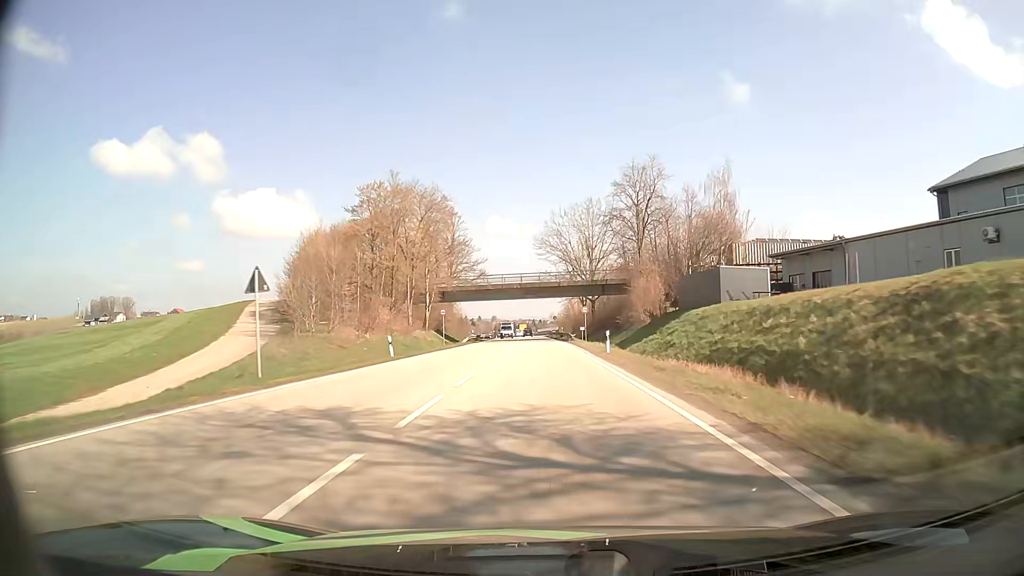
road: primary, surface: asphalt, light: Day
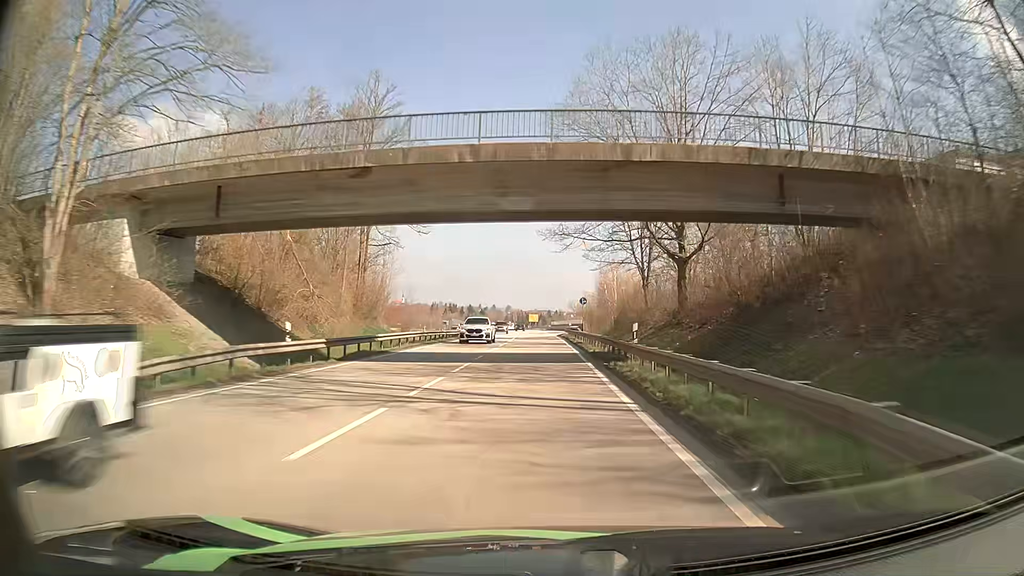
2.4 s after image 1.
(-0.2, +57.0) m; -1°
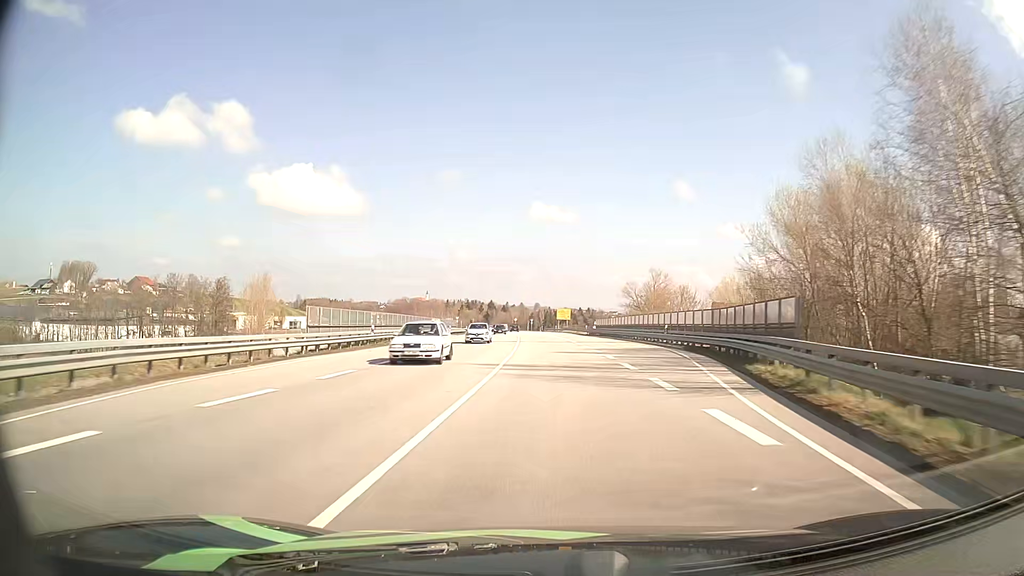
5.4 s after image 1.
(-1.8, +71.5) m; -2°
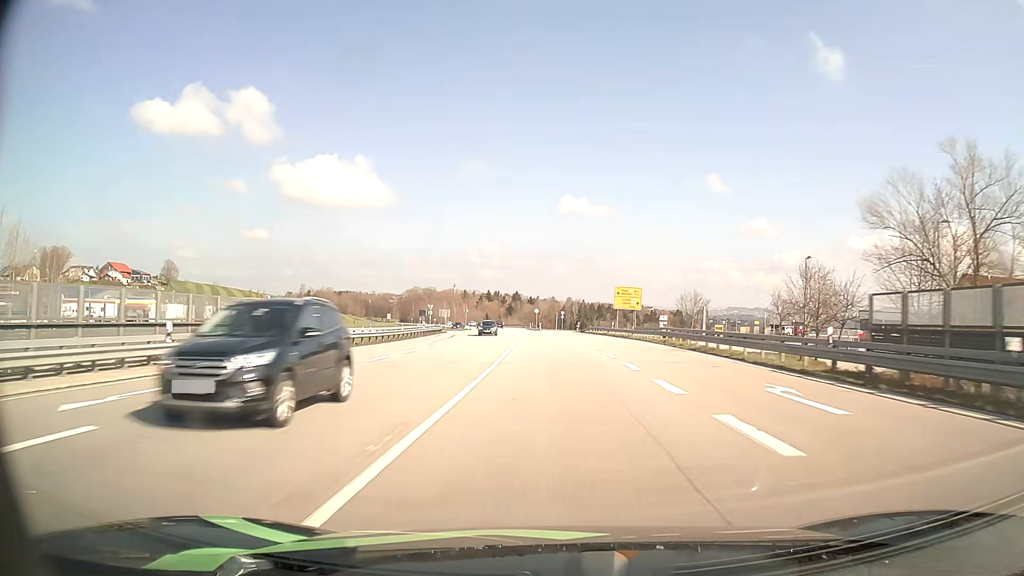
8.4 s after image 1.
(-1.6, +72.3) m; -3°
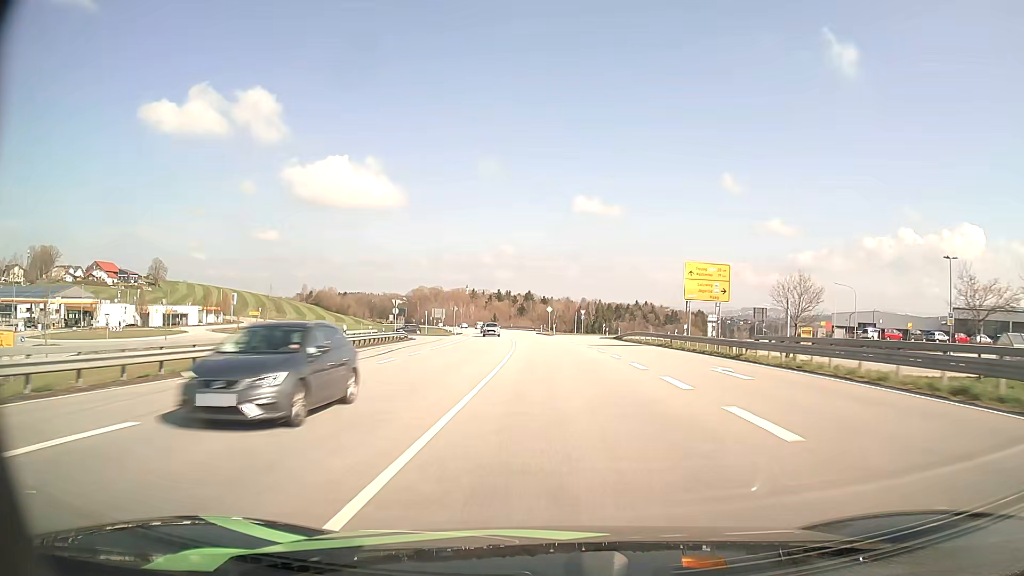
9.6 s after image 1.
(-0.3, +29.3) m; -1°
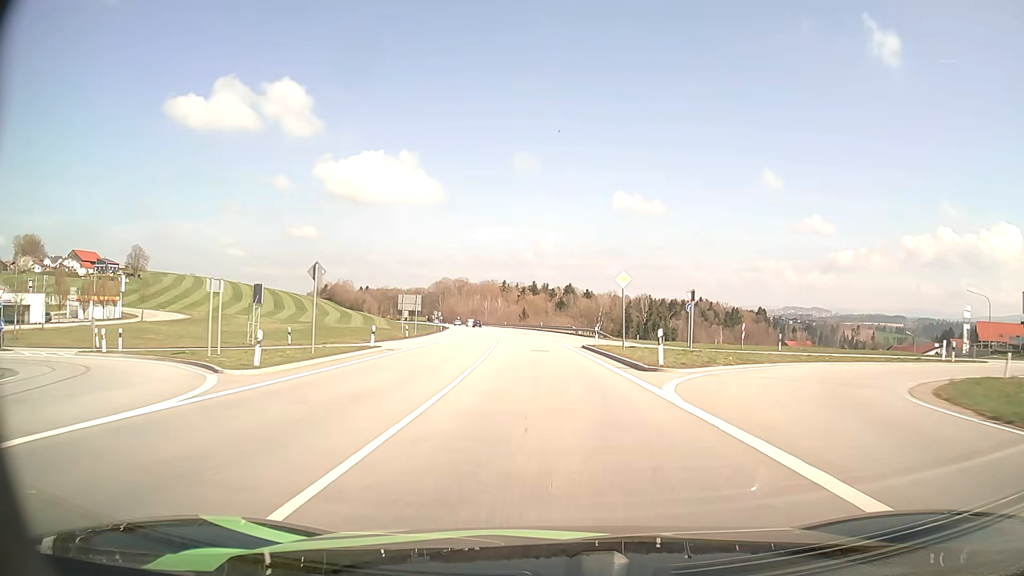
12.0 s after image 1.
(-1.2, +59.7) m; -3°
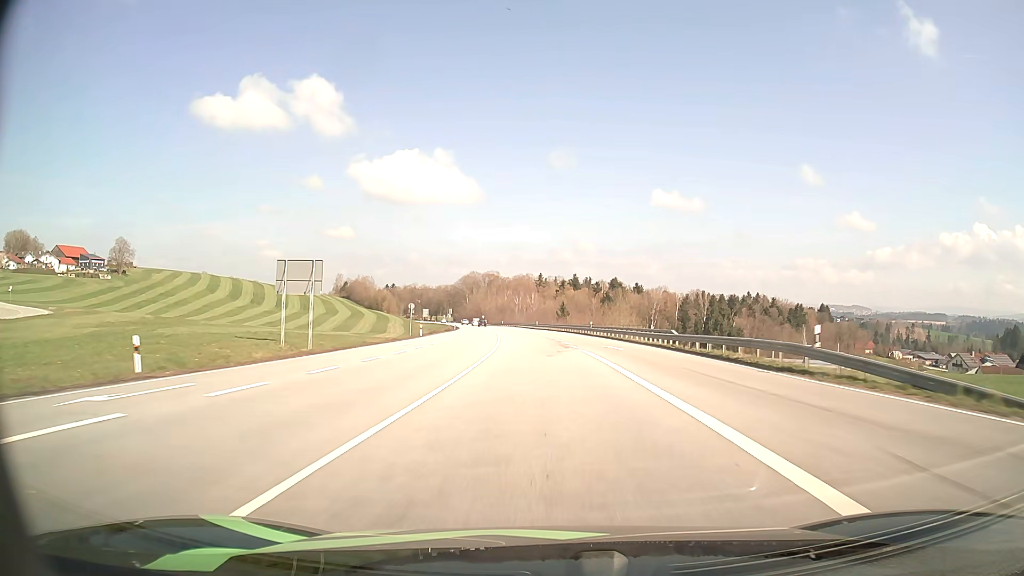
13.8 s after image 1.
(-1.3, +46.0) m; -3°
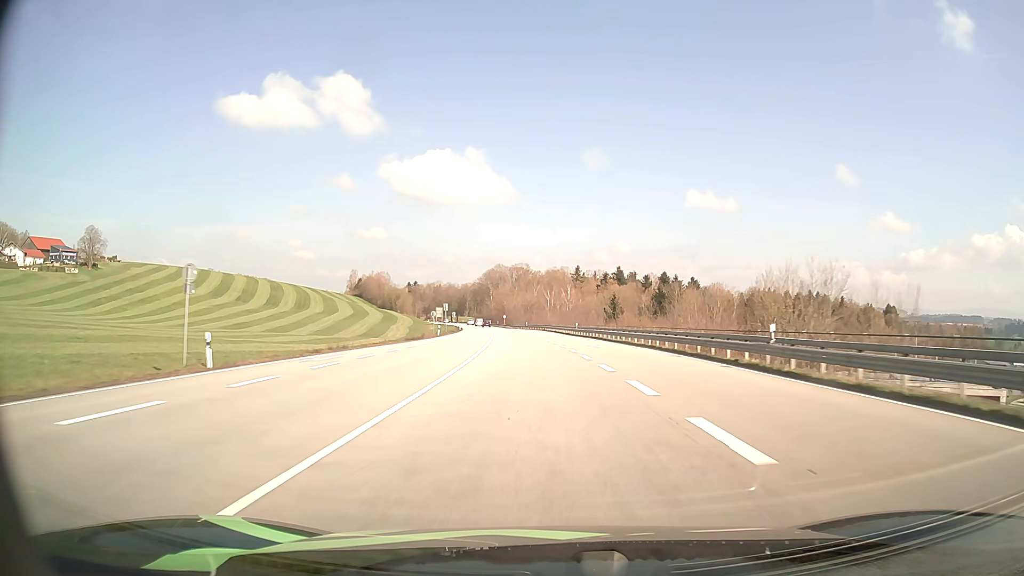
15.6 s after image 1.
(-1.3, +47.1) m; -3°
(0, +10) (0, +20) (-1, +30) (-1, +40) (-2, +50) (-3, +60) (-3, +70) (-4, +80) (-5, +90) (-6, +100) m
